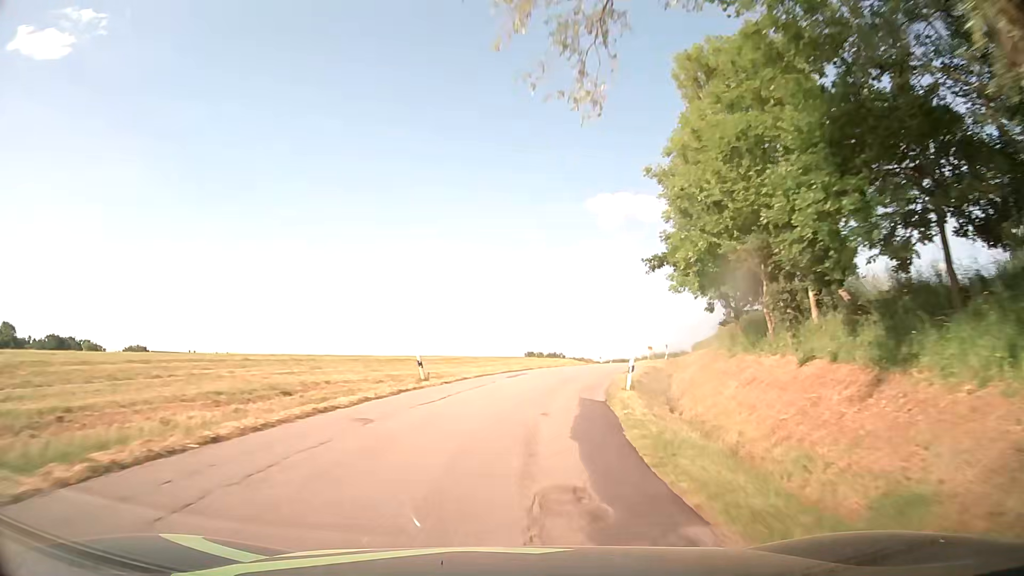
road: tertiary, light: Day
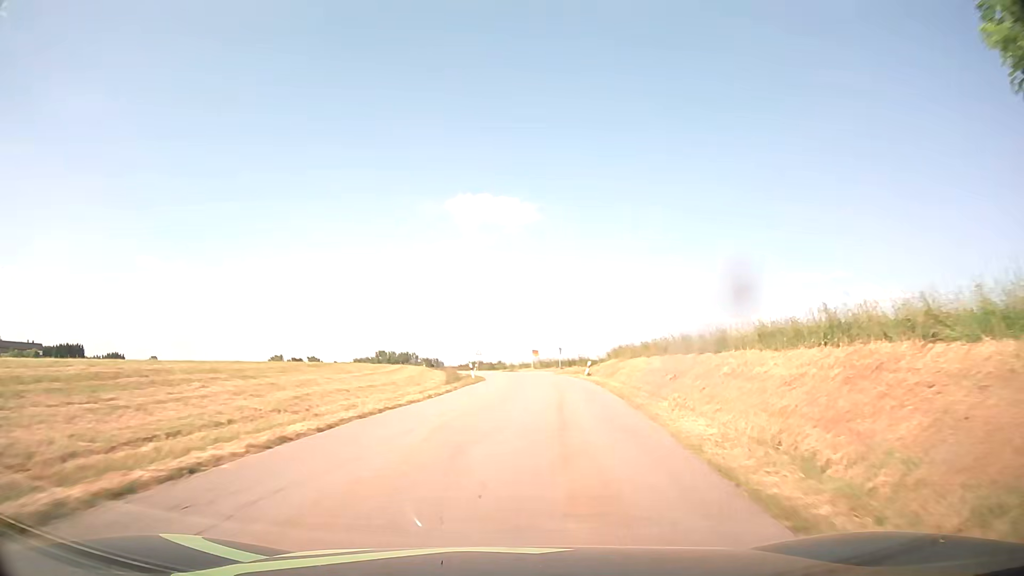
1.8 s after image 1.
(+2.9, +30.9) m; +12°
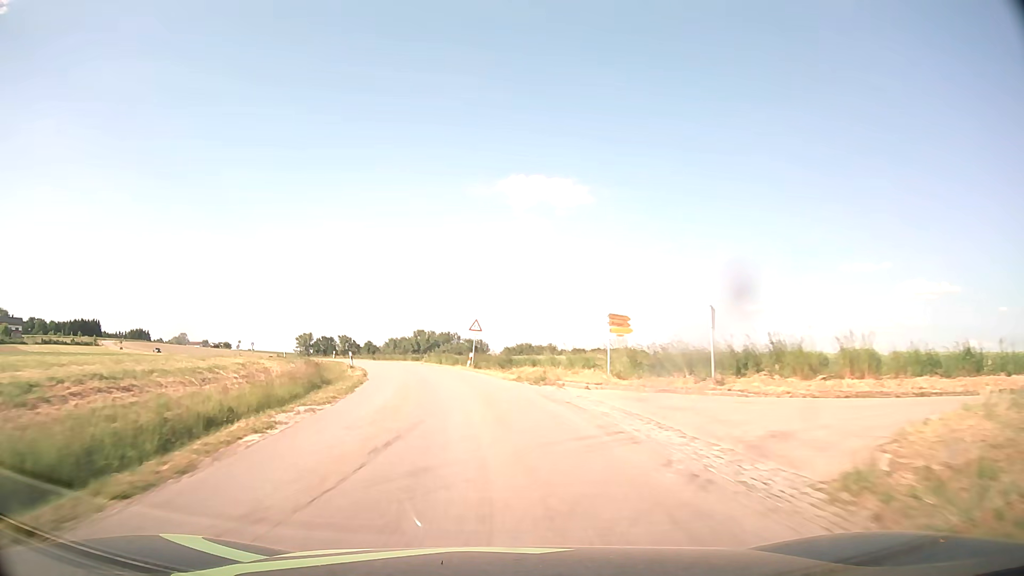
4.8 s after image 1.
(+2.3, +52.0) m; -3°
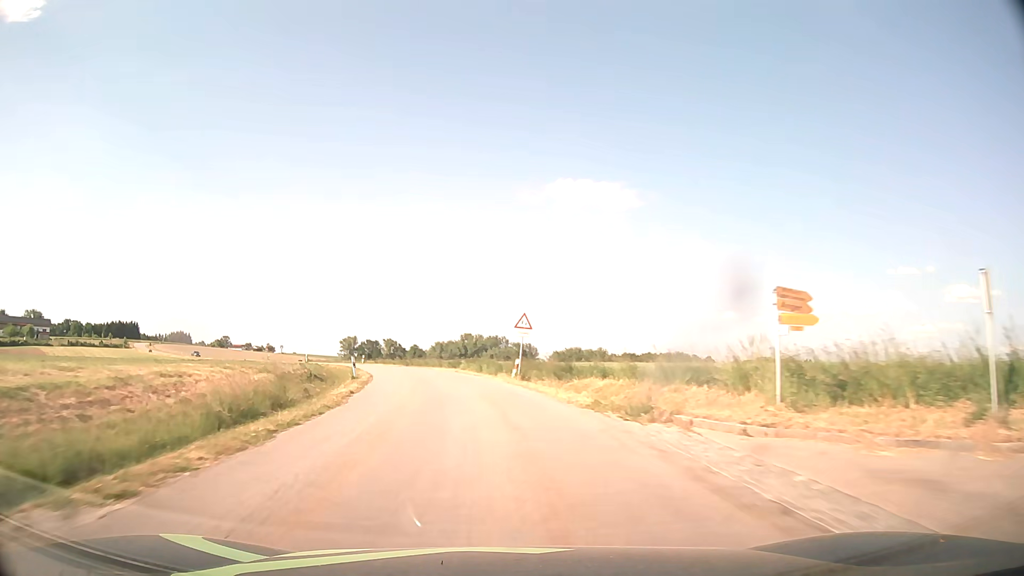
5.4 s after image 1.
(-0.4, +10.8) m; -4°
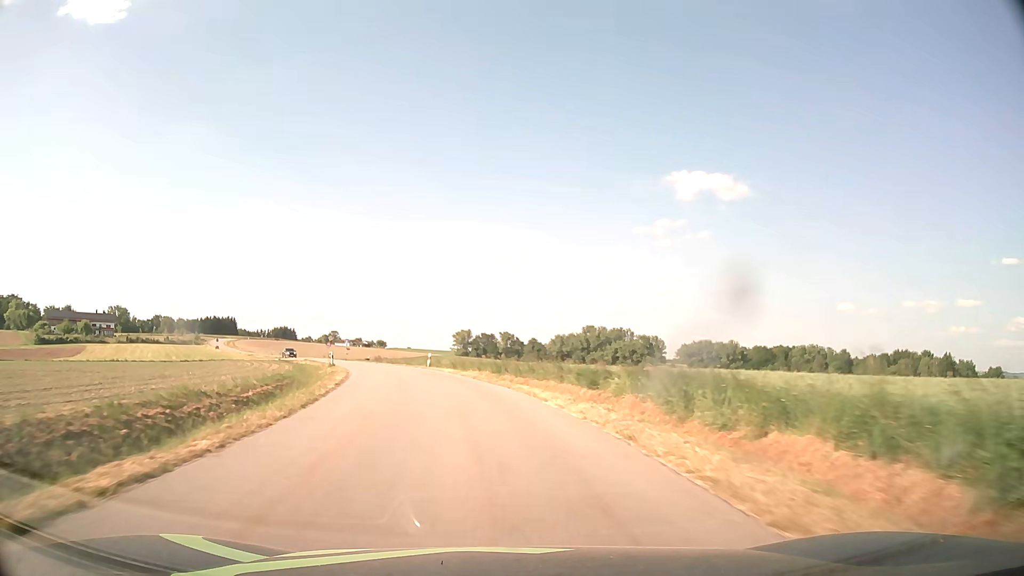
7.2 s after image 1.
(-3.0, +33.1) m; -10°
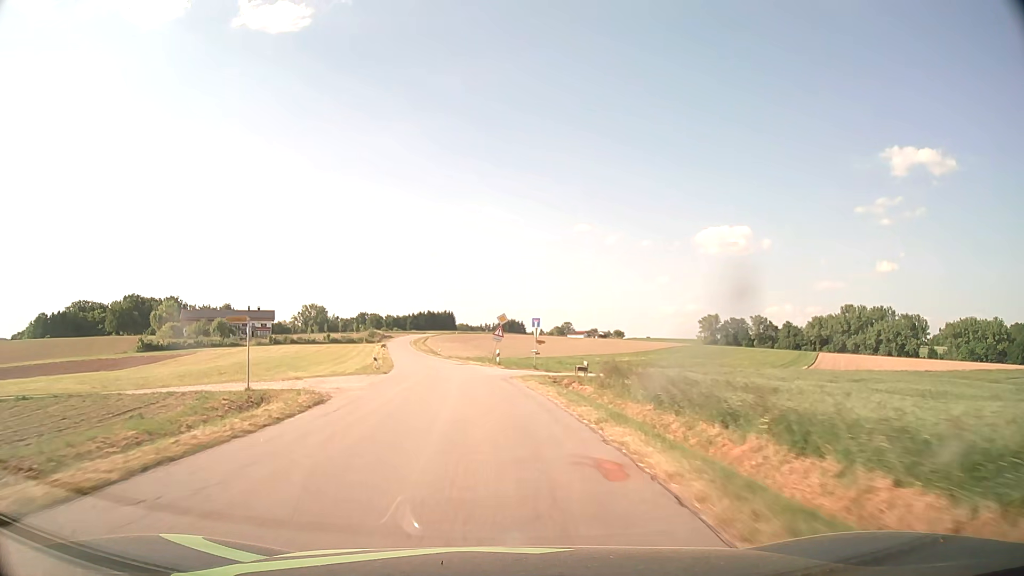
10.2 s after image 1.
(-10.3, +56.3) m; -20°
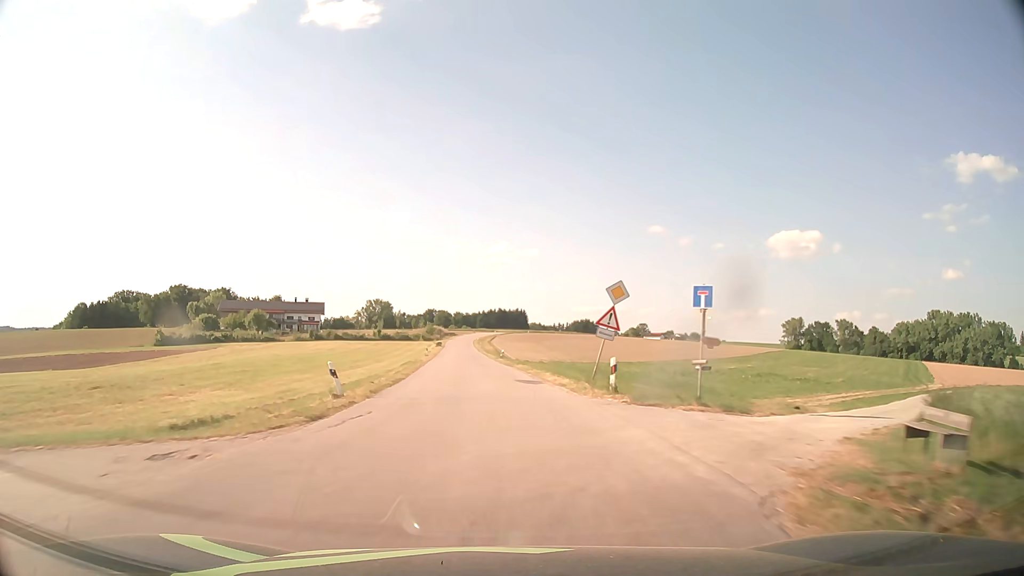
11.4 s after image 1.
(-1.4, +23.5) m; -7°
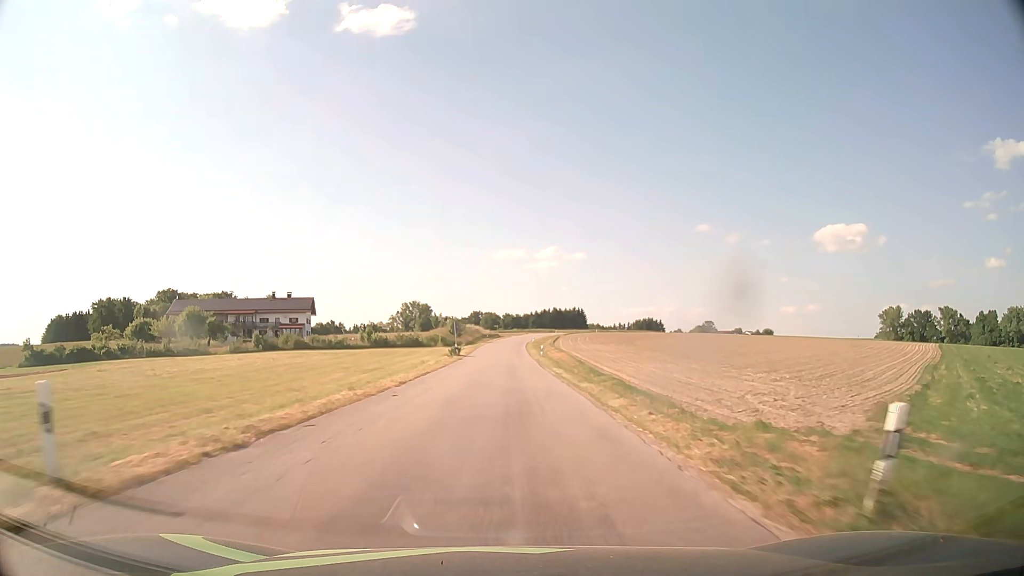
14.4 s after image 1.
(-3.0, +60.5) m; -5°
(0, +10) (0, +20) (0, +30) (0, +40) (0, +50) (0, +60) (0, +70) (0, +80) (0, +90) (+1, +100) m
